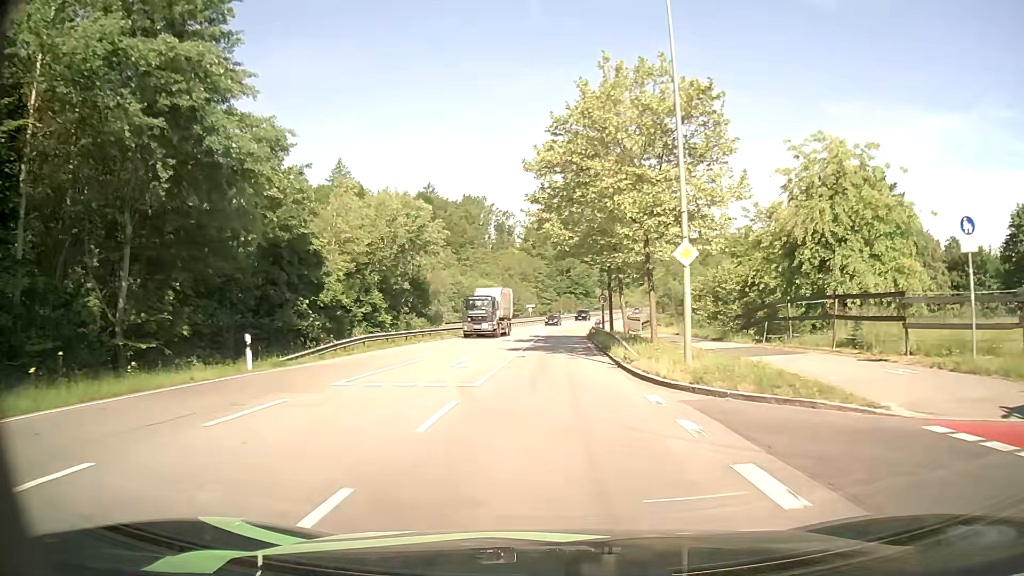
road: secondary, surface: asphalt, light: Day
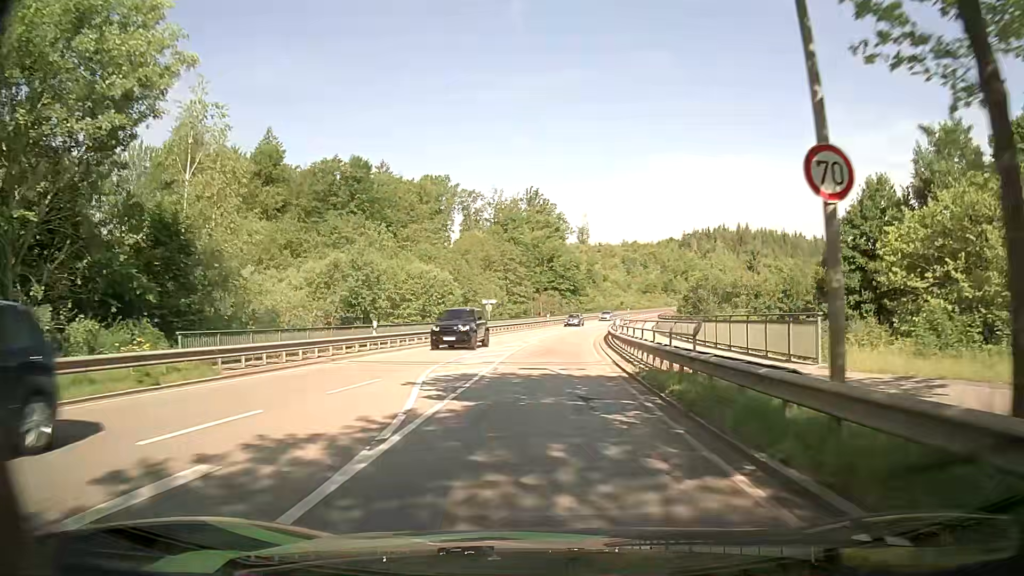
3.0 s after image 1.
(+0.7, +39.3) m; +2°
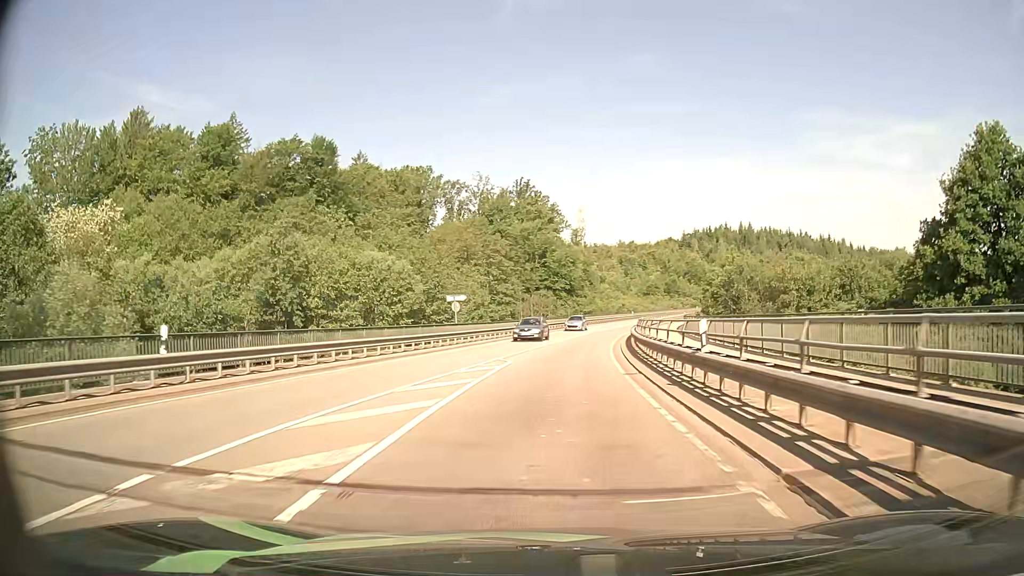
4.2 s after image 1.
(+0.1, +16.5) m; +1°
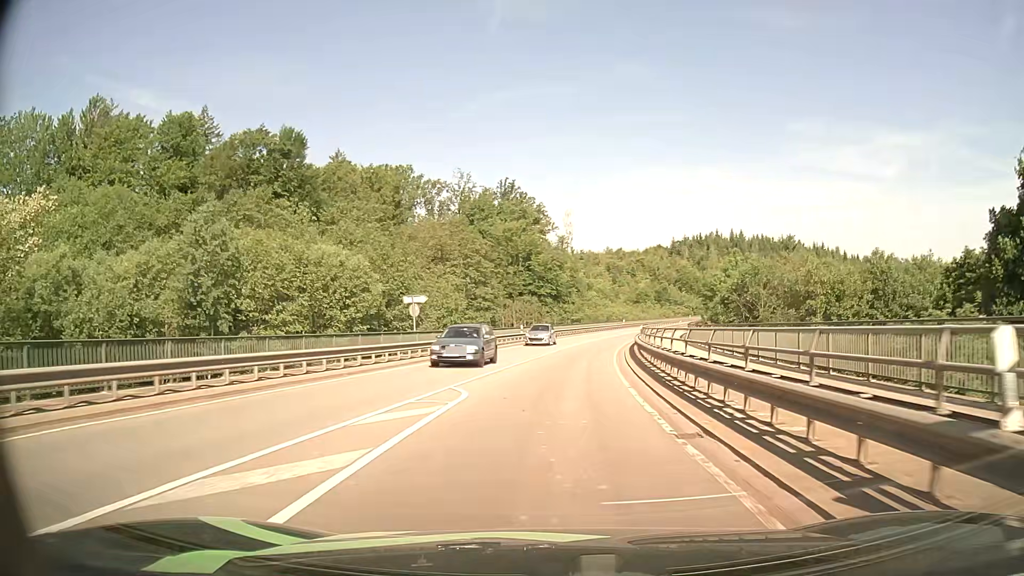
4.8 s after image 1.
(0.0, +8.4) m; +1°
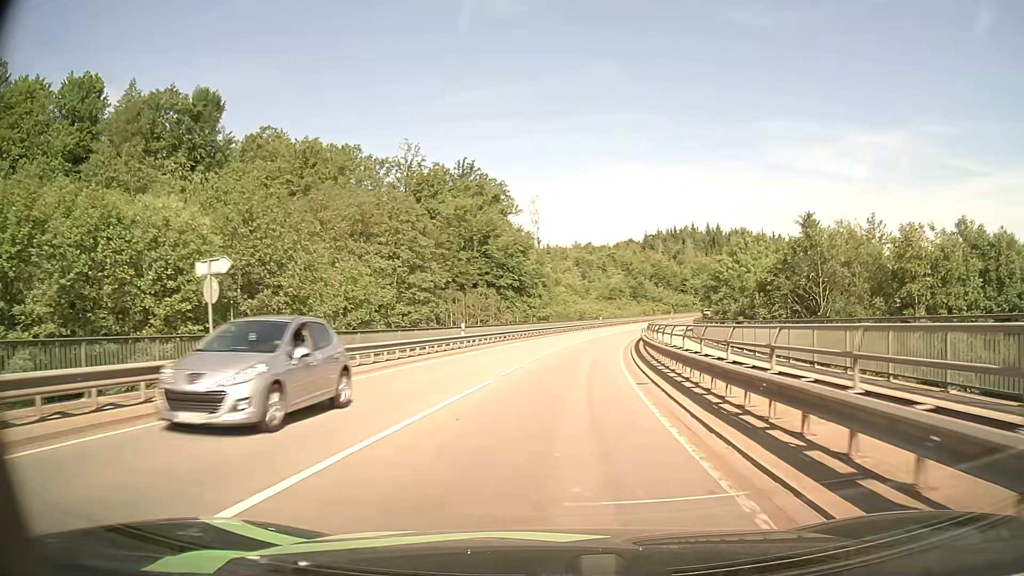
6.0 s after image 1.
(+0.5, +17.4) m; +3°
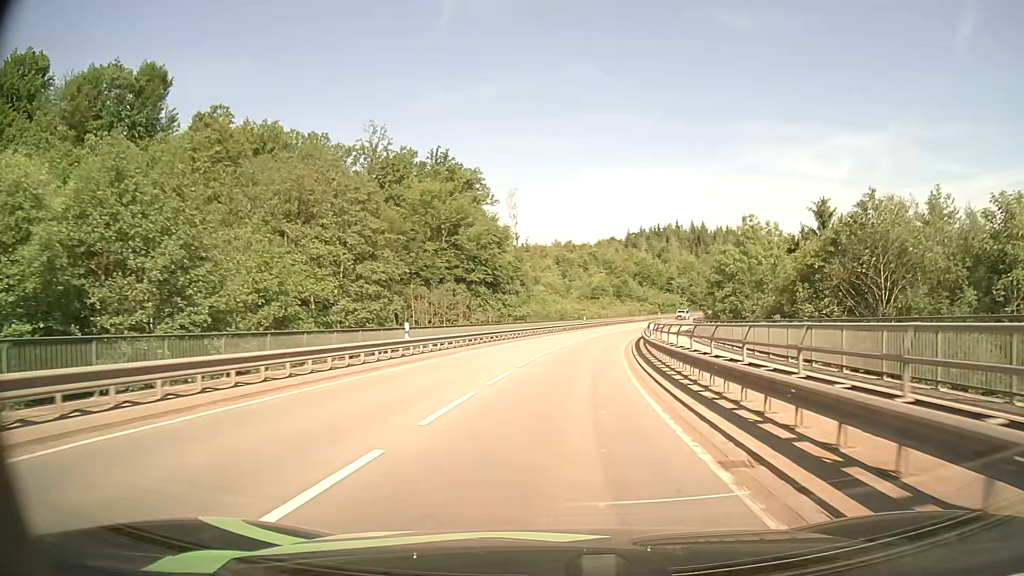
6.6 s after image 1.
(+0.1, +9.0) m; +2°
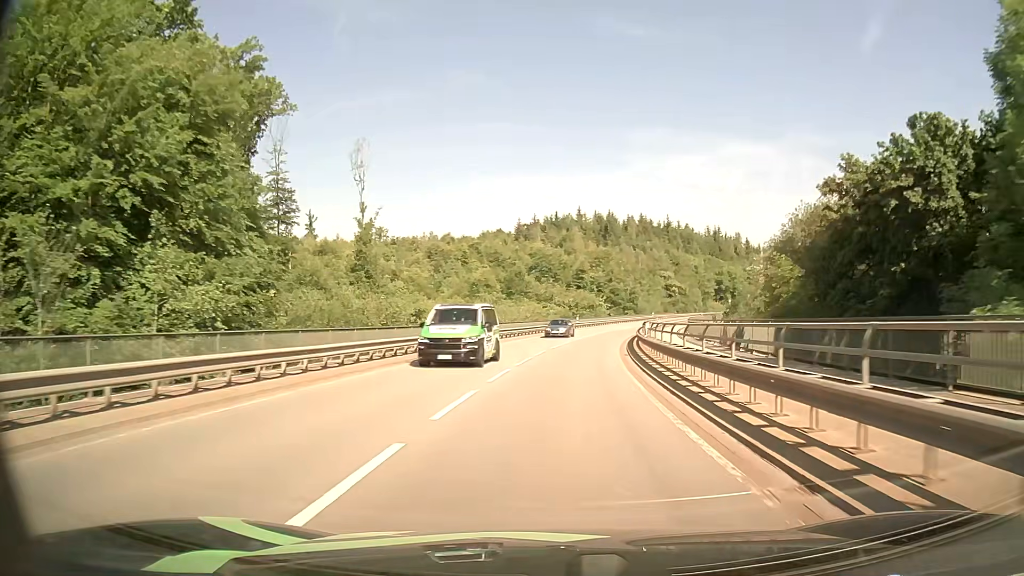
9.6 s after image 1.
(+4.0, +47.5) m; +10°
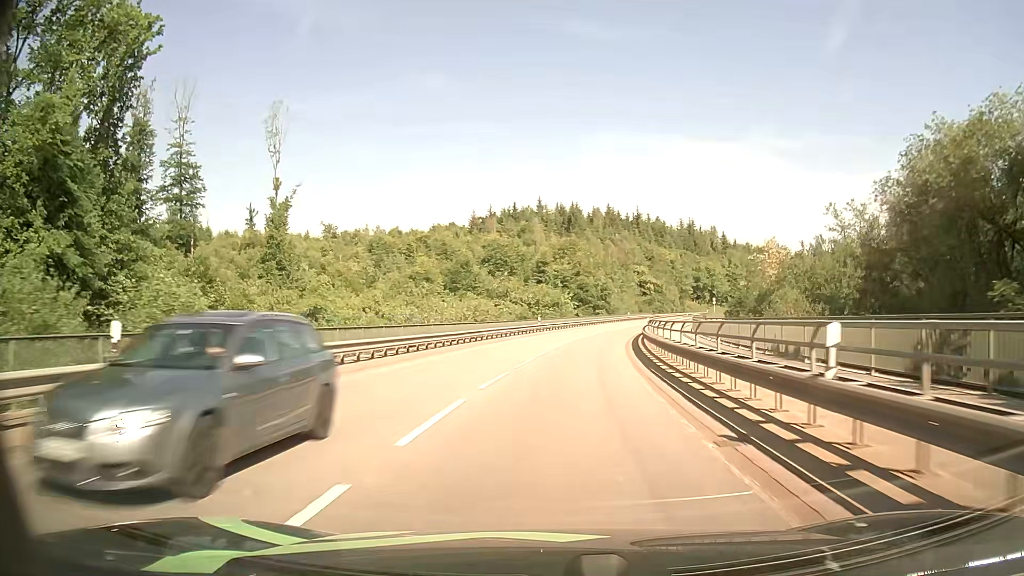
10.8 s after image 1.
(+0.6, +20.1) m; +3°
(0, +10) (+1, +20) (+1, +30) (+2, +40) (+4, +50) (+6, +60) (+8, +69) (+11, +79) (+13, +89) (+17, +98) m
